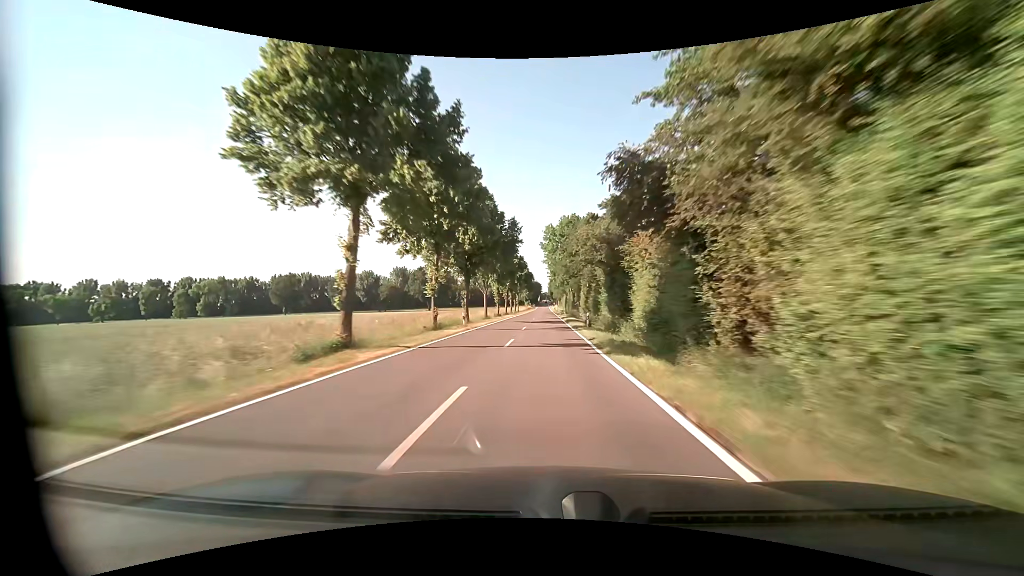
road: tertiary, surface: asphalt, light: Day
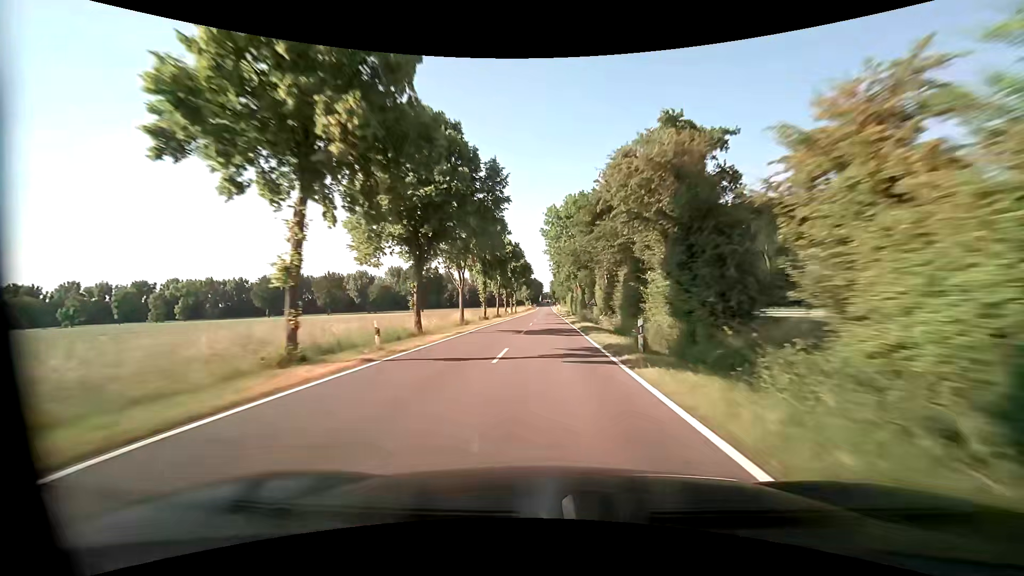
(0.0, +16.6) m; 0°
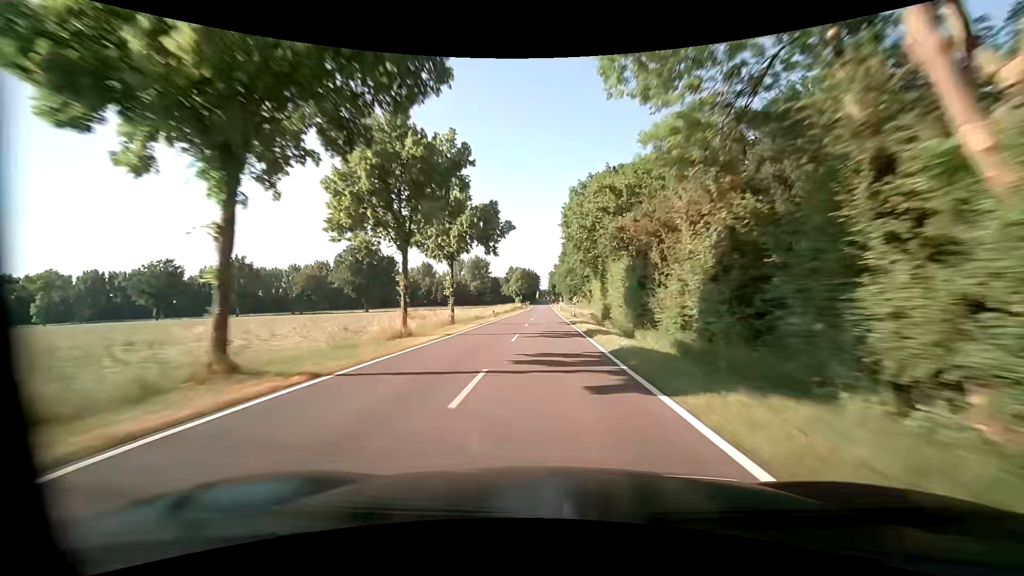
(+0.2, +65.1) m; 0°
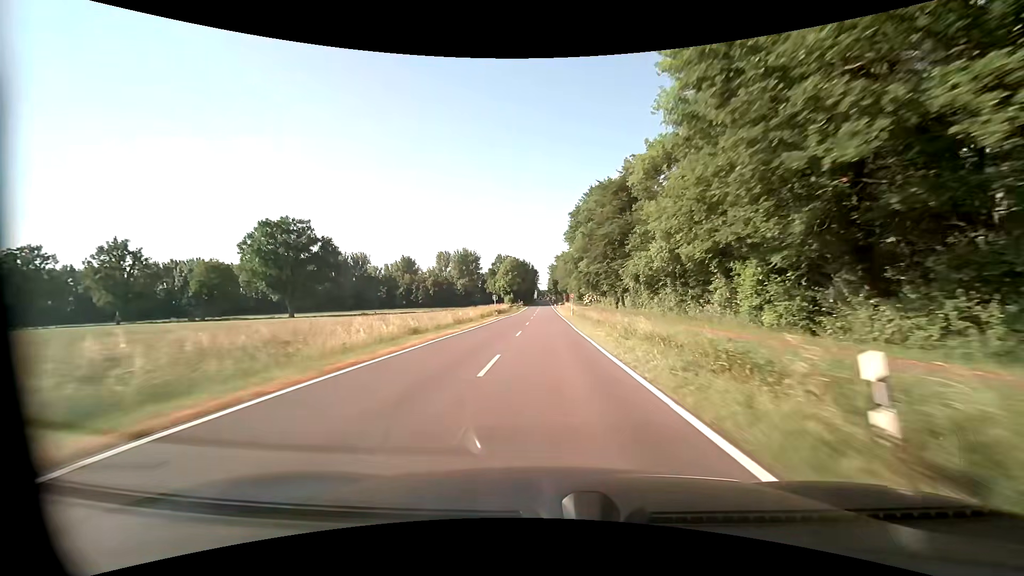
(+0.4, +44.8) m; +1°
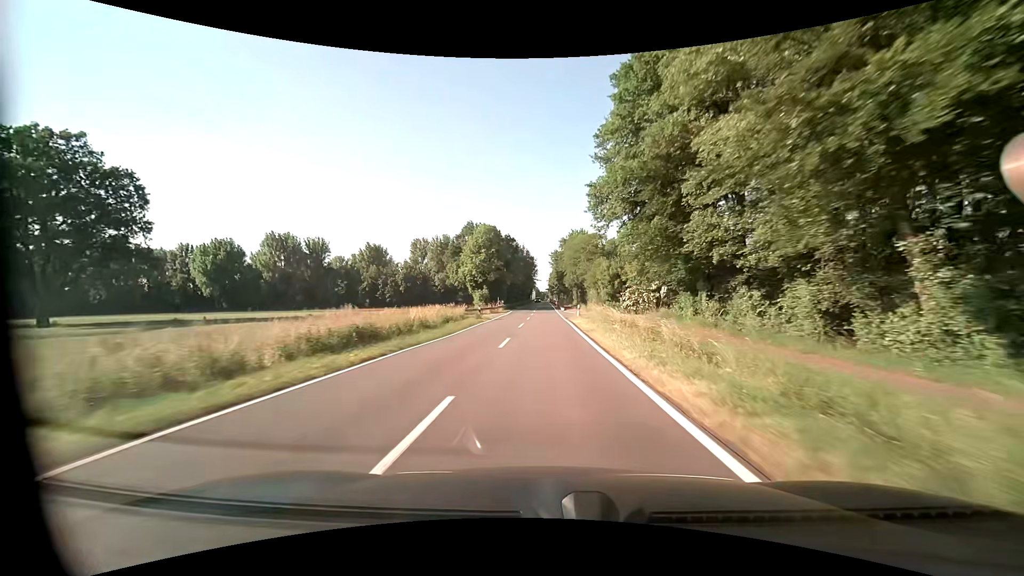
(0.0, +53.5) m; 0°
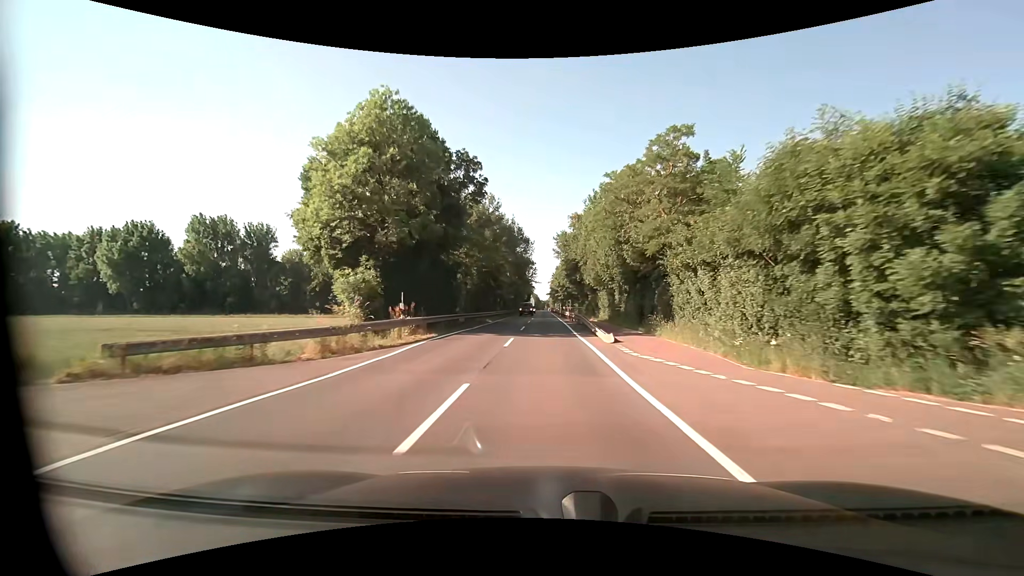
(+0.1, +46.3) m; 0°
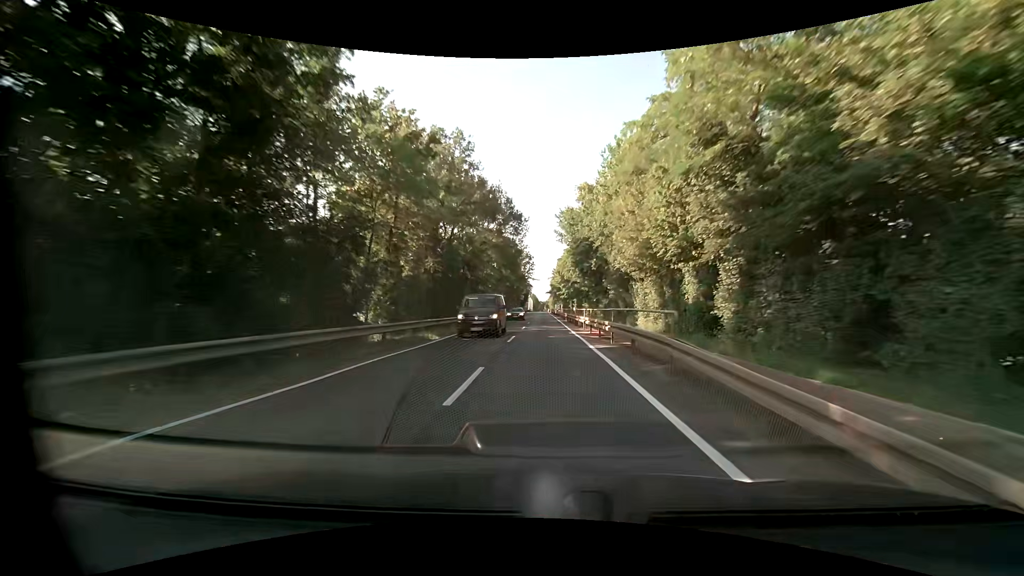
(0.0, +21.9) m; 0°
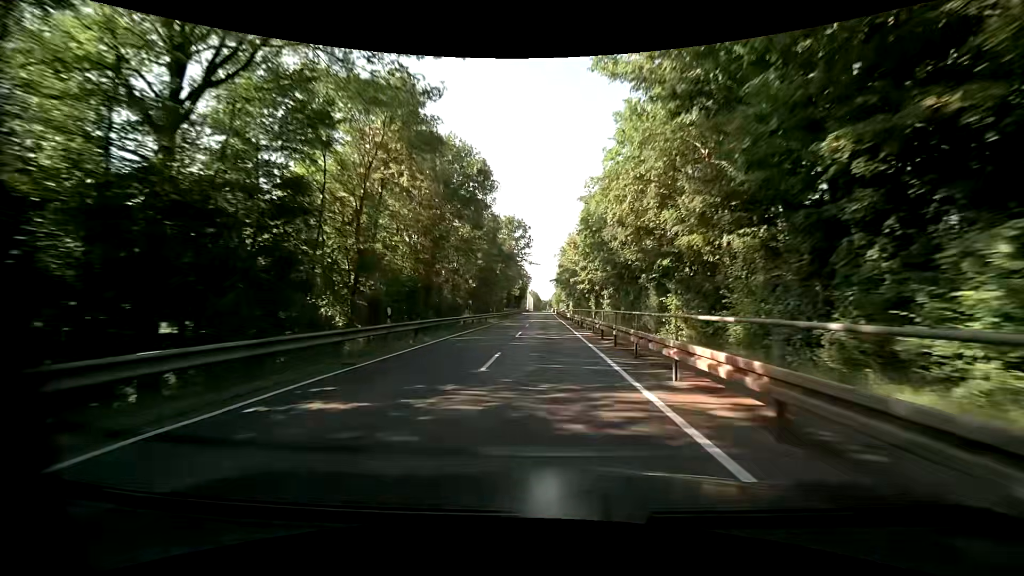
(0.0, +44.4) m; 0°
(0, +10) (0, +20) (0, +30) (0, +40) (0, +50) (0, +60) (0, +70) (0, +80) (0, +90) (0, +100) m
